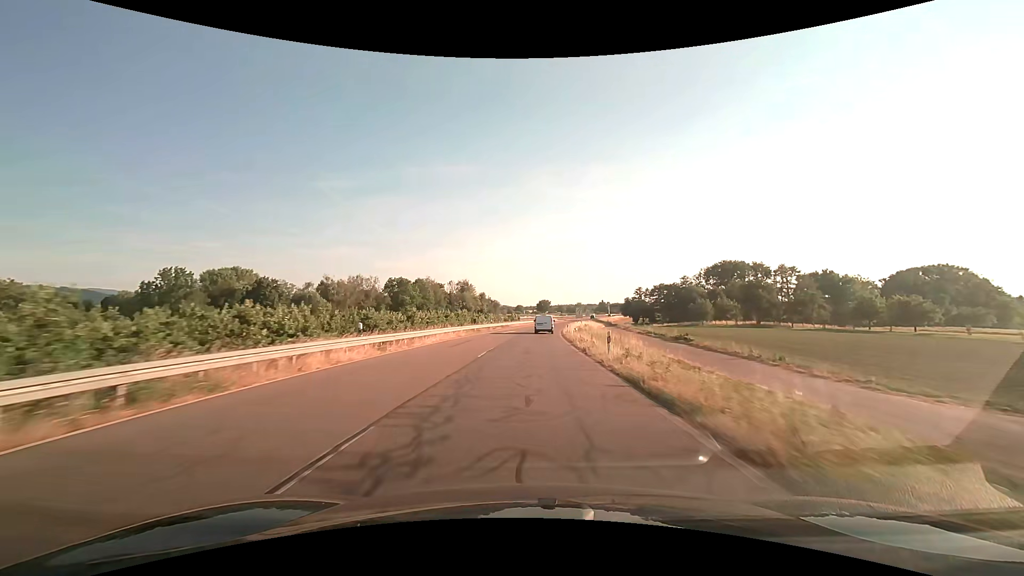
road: trunk_link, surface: asphalt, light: Day
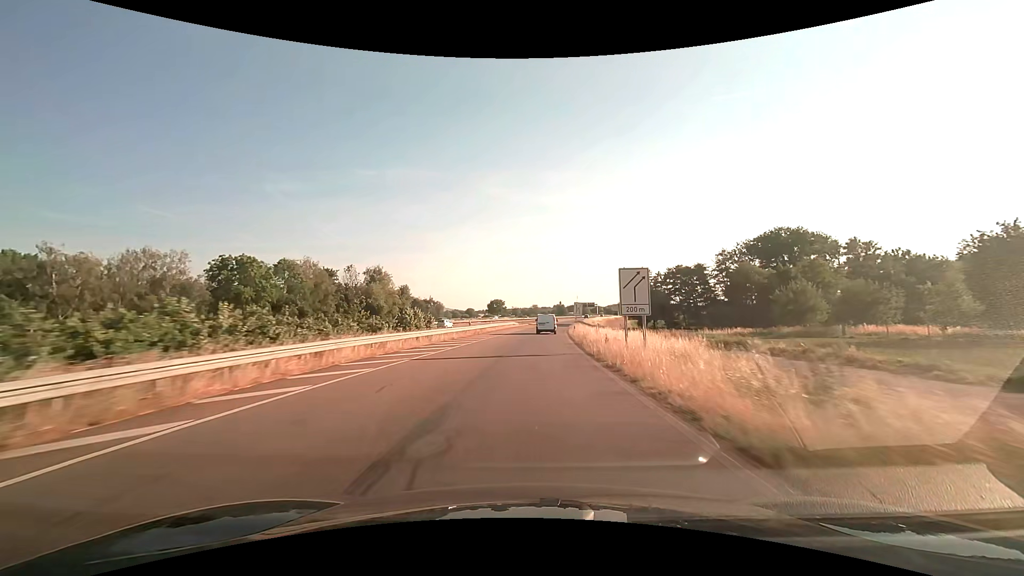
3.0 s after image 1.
(+2.7, +70.8) m; +5°
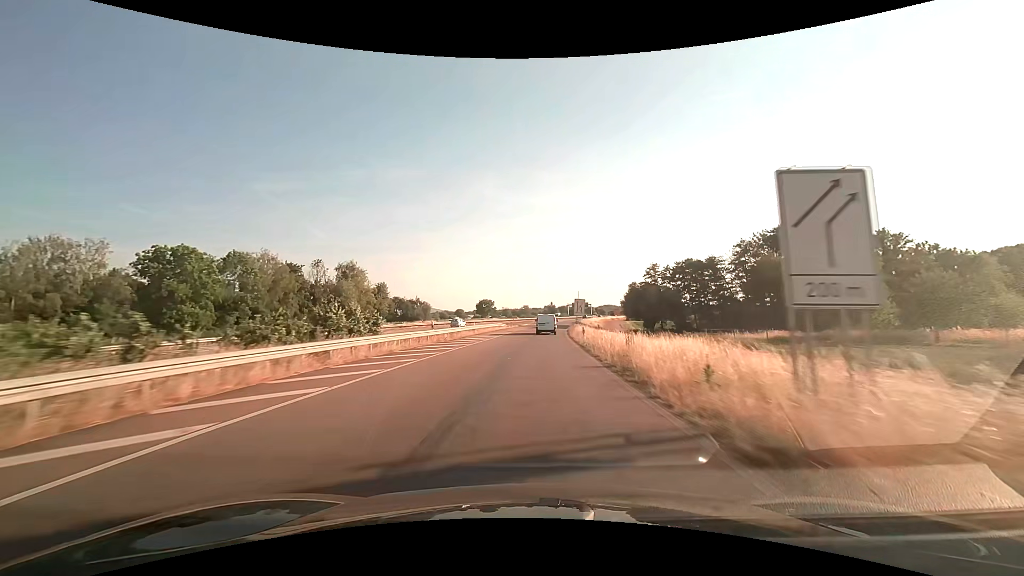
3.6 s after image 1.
(+0.1, +14.2) m; +1°
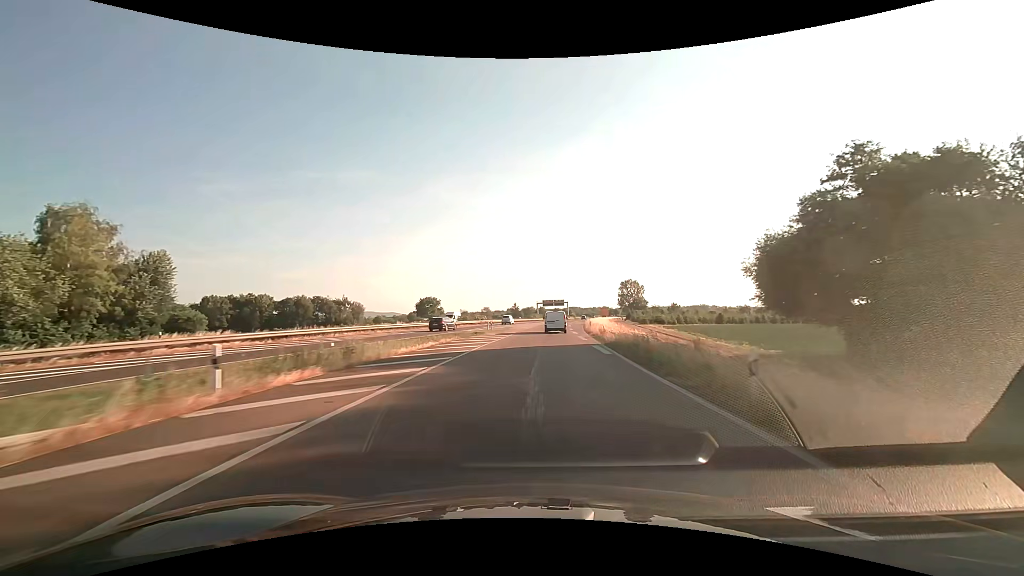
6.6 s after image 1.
(+2.6, +69.7) m; +4°
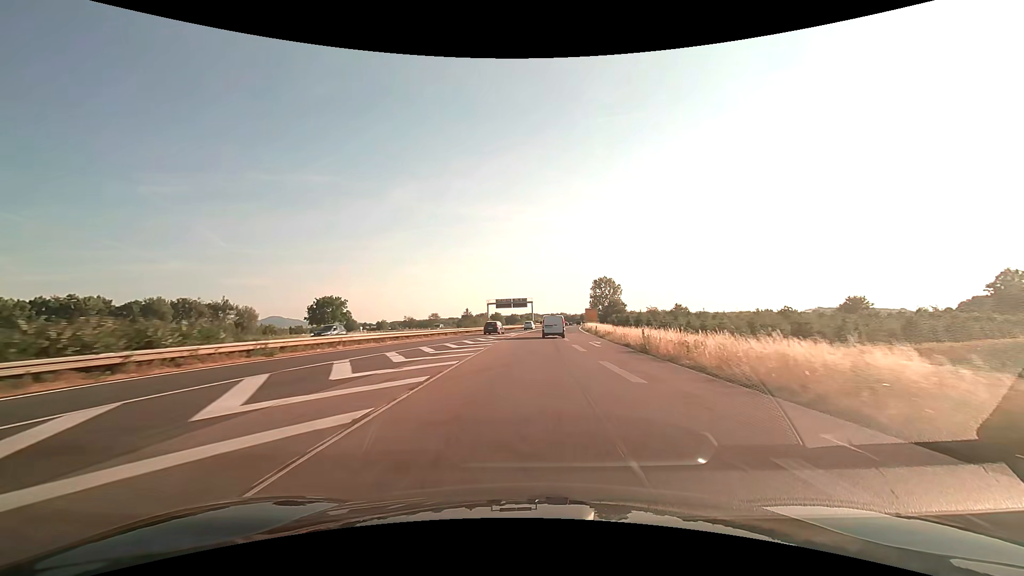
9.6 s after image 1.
(+2.8, +67.3) m; +5°
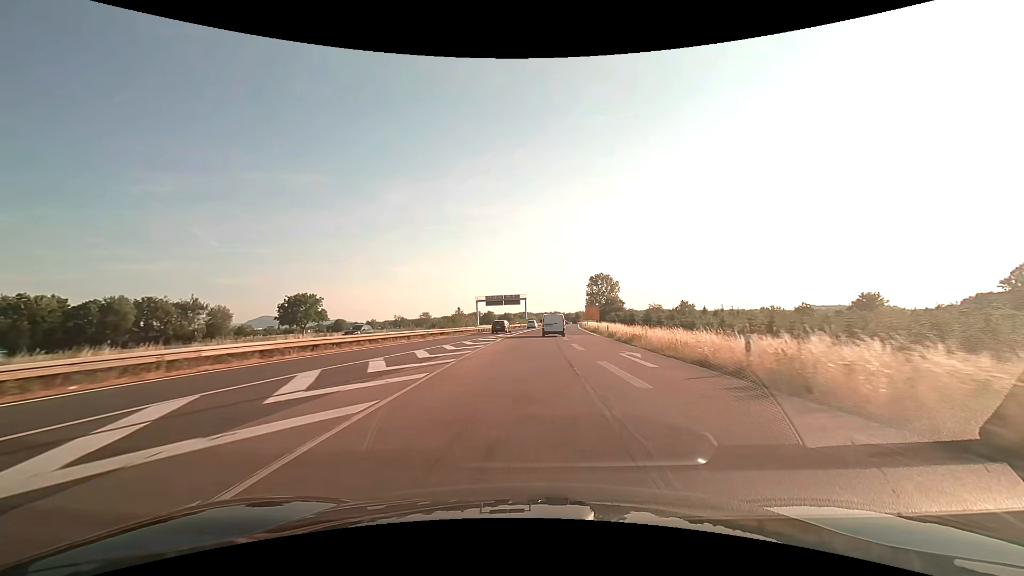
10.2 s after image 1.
(+0.1, +13.2) m; +1°
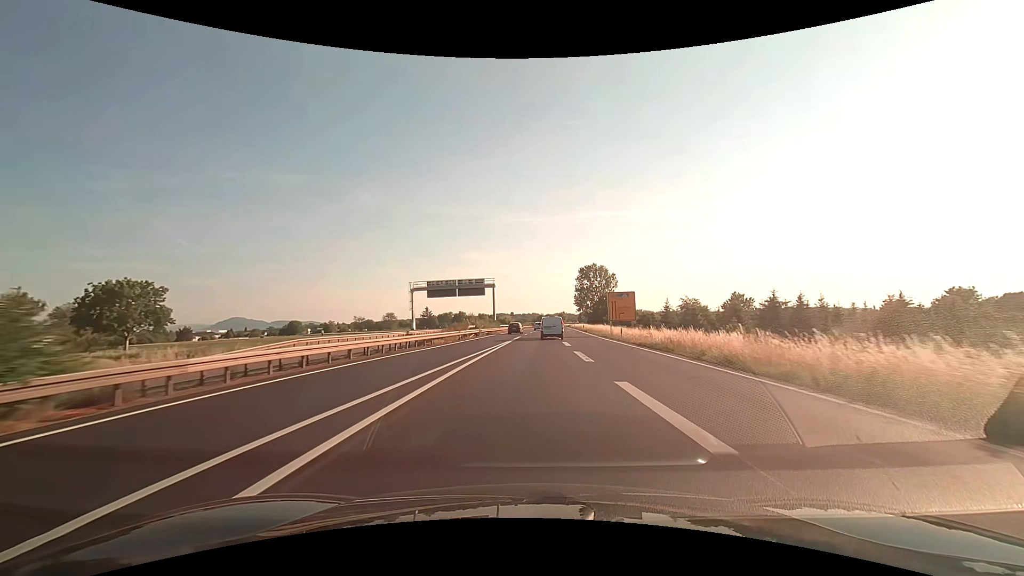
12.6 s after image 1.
(+1.2, +52.3) m; +3°
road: trunk
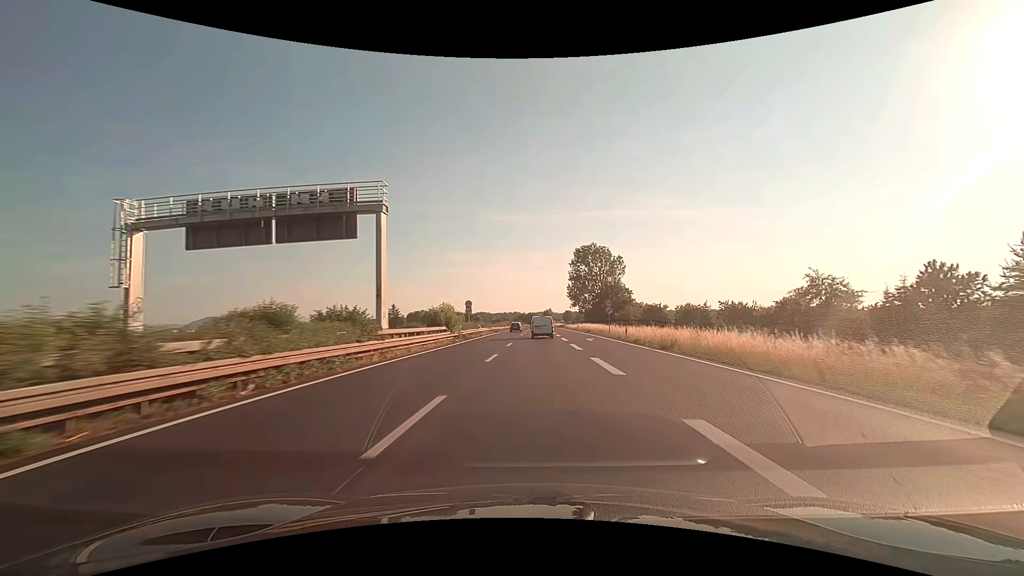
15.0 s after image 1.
(+1.0, +52.5) m; +2°
(0, +10) (0, +20) (0, +30) (+1, +40) (+1, +50) (+1, +60) (+1, +70) (+2, +80) (+2, +90) (+2, +100) m
